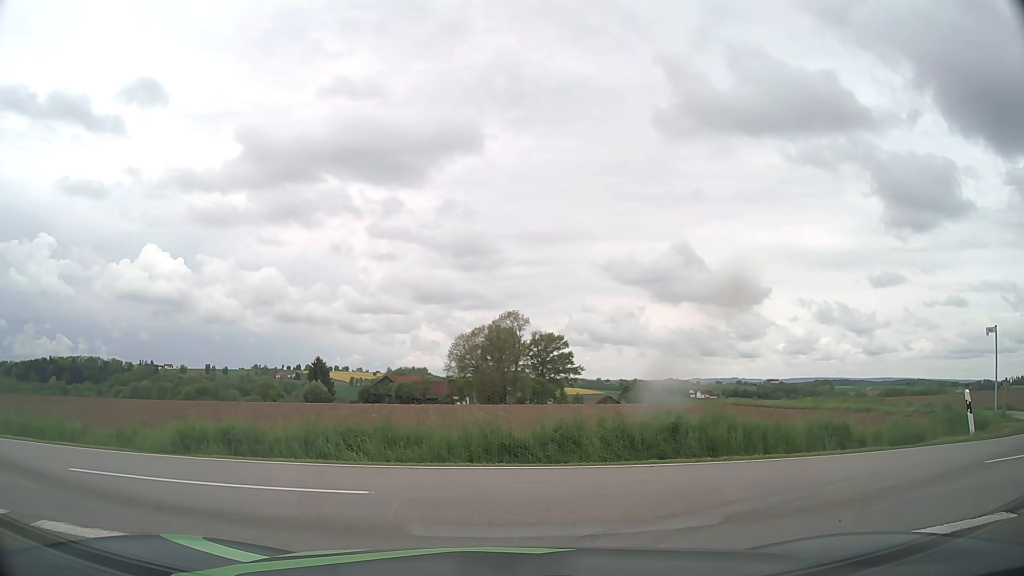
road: unclassified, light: Day
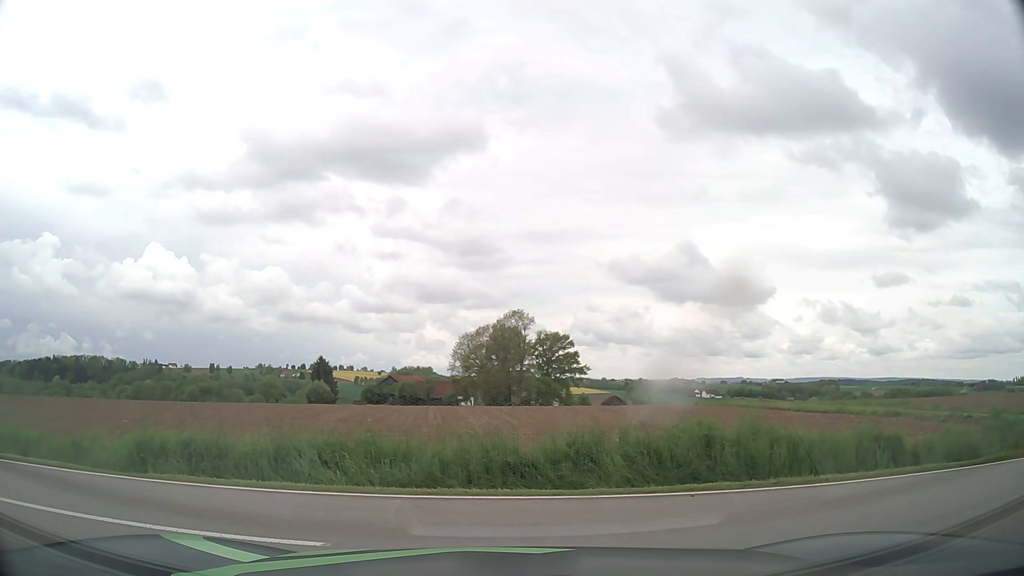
(0.0, +1.9) m; 0°
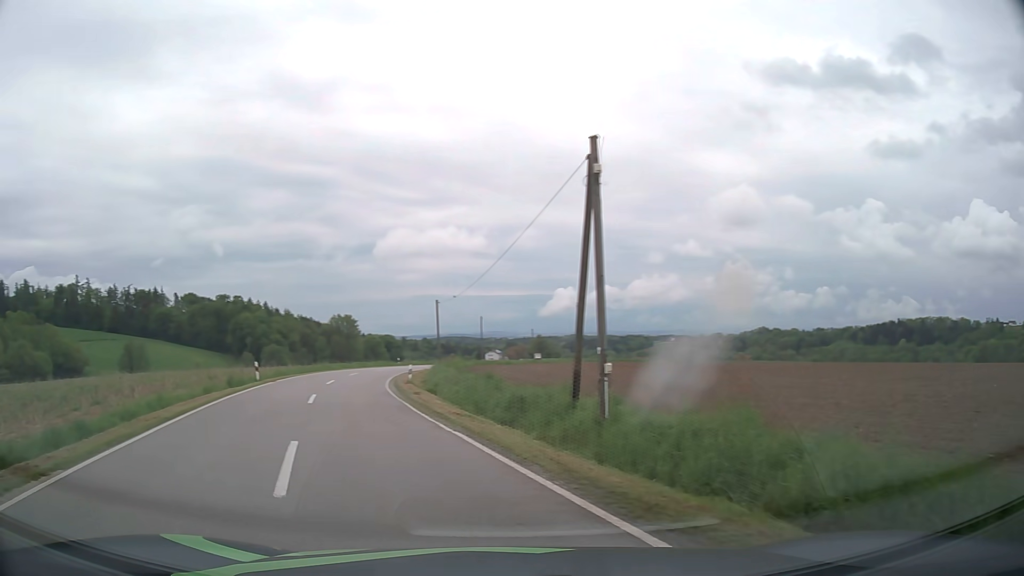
(-5.4, +7.6) m; -72°
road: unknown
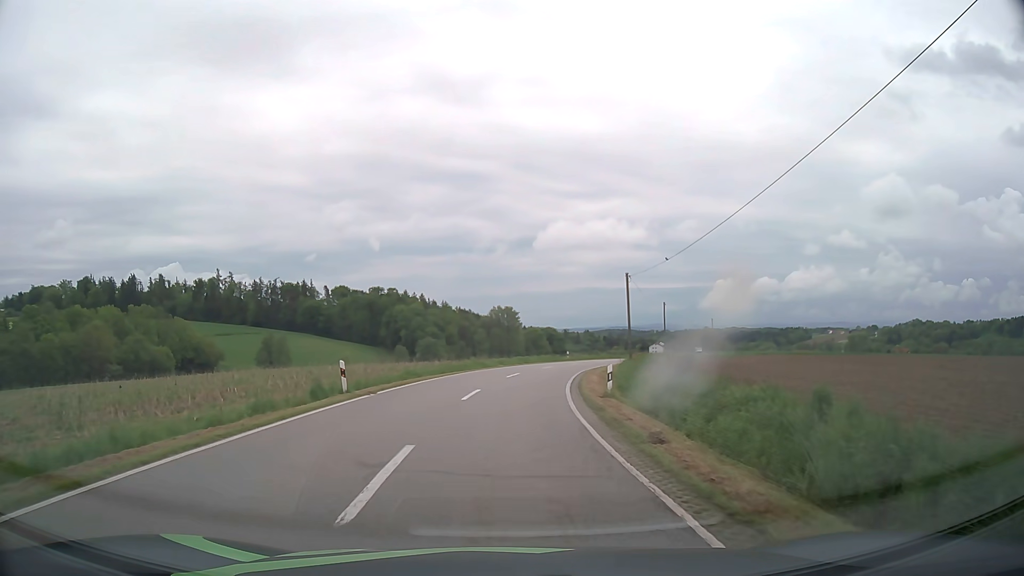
(-2.8, +13.8) m; -14°
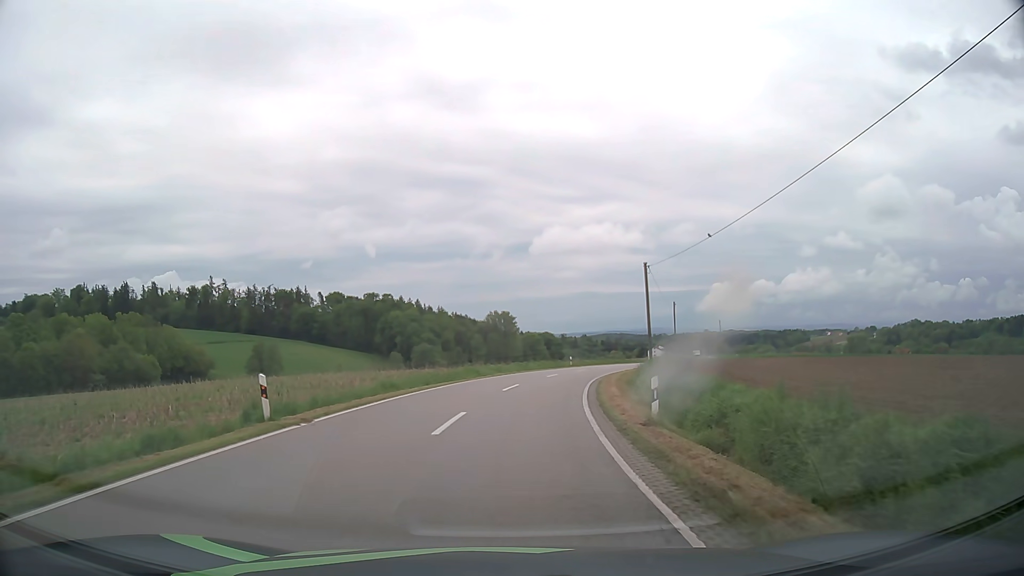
(0.0, +6.3) m; 0°
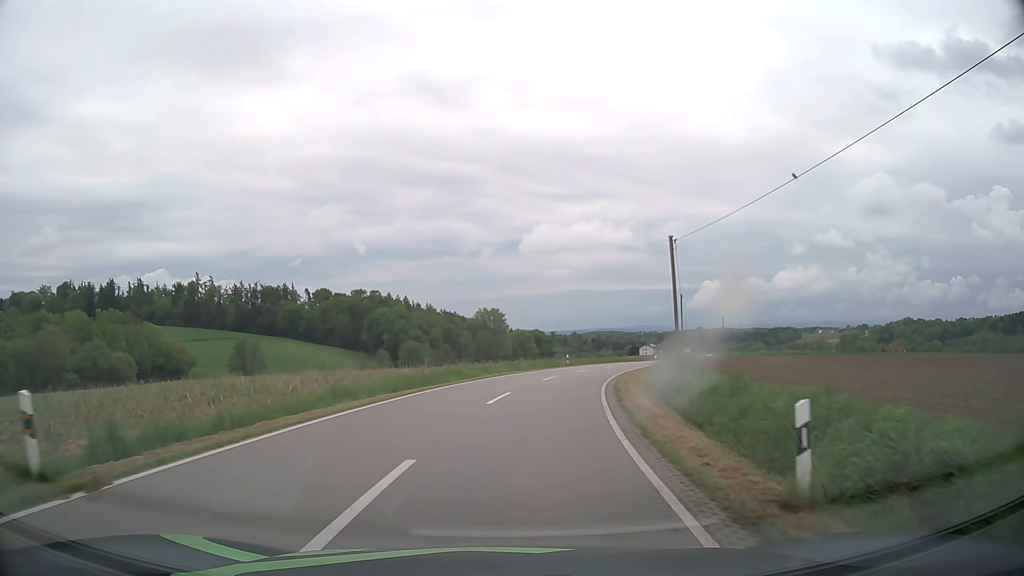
(0.0, +7.1) m; +1°
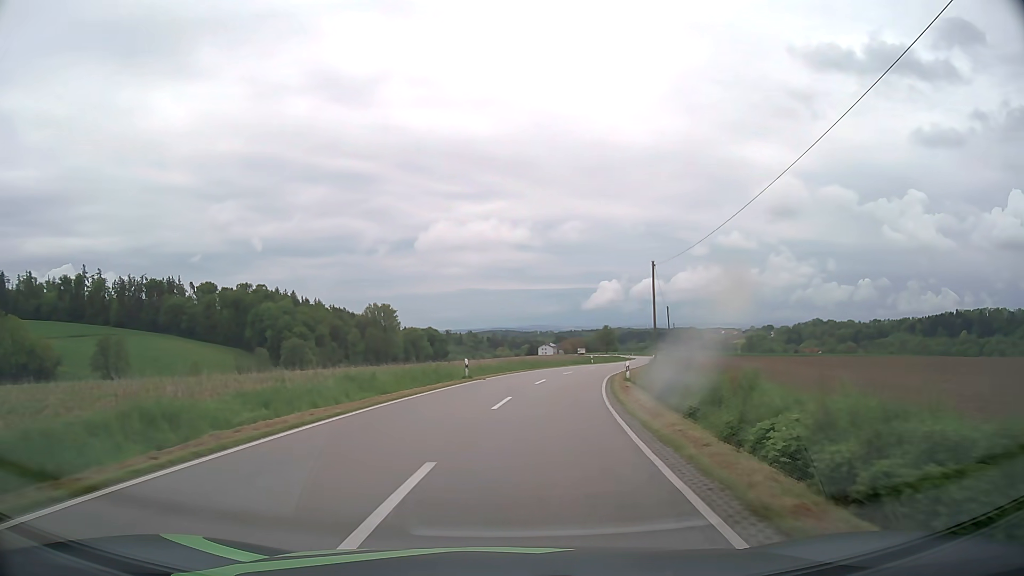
(+1.7, +25.2) m; +8°
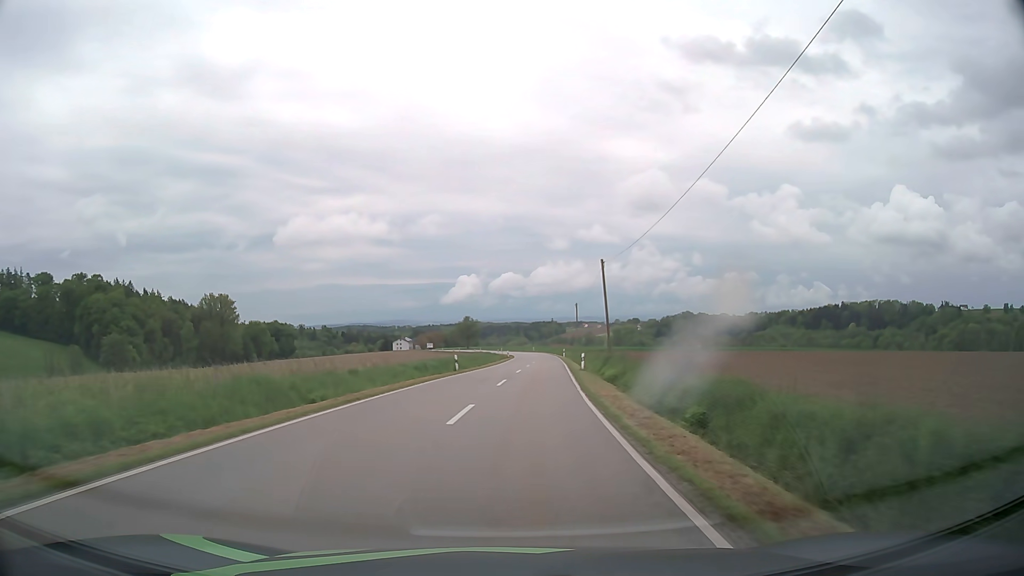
(+4.6, +40.0) m; +12°
(0, +10) (+1, +20) (+1, +30) (+2, +40) (+3, +50) (+3, +60) (+4, +70) (+5, +80) (+5, +90) (+6, +100) m
